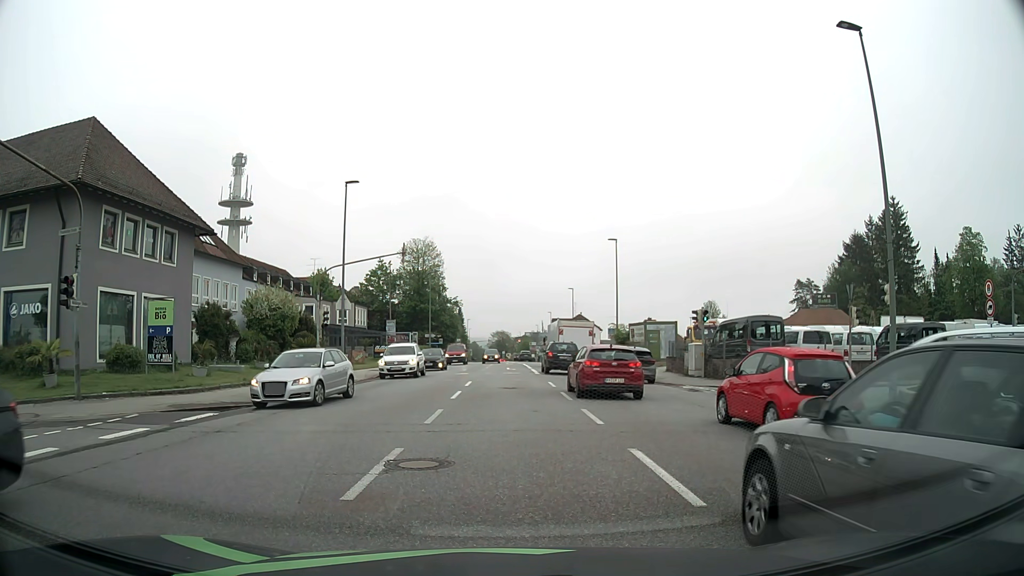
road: tertiary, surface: asphalt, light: Day
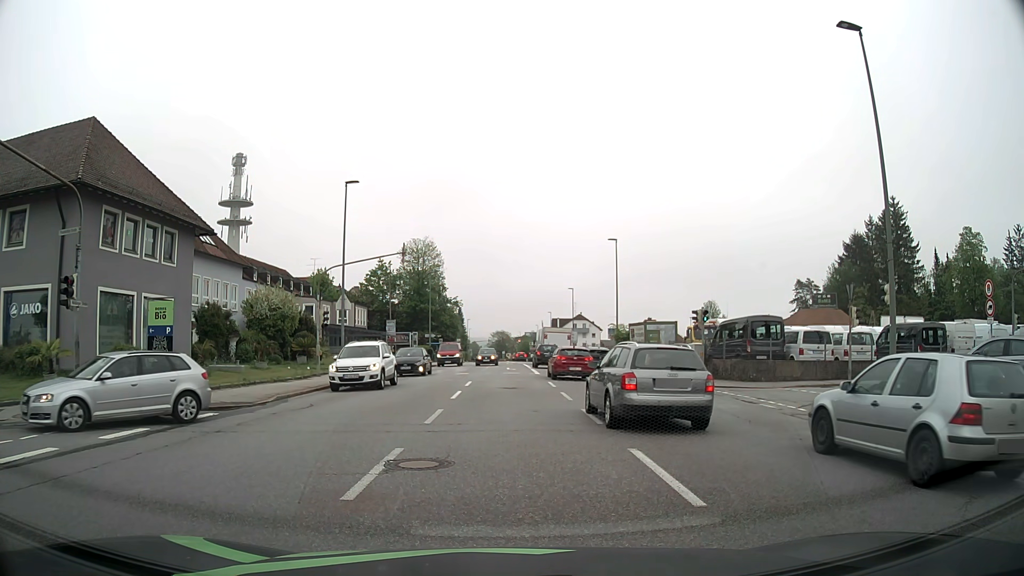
(0.0, 0.0) m; 0°
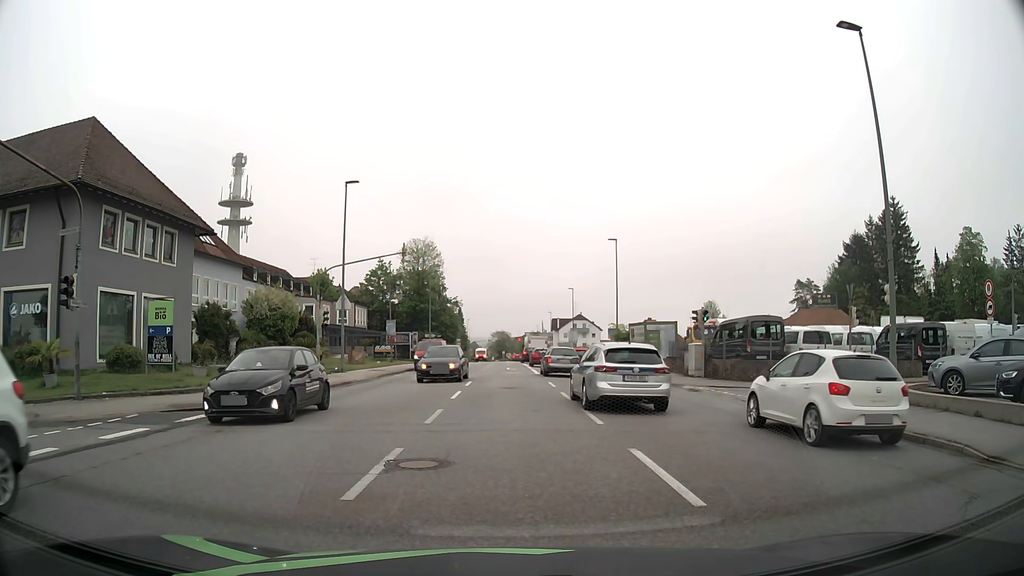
(0.0, 0.0) m; 0°
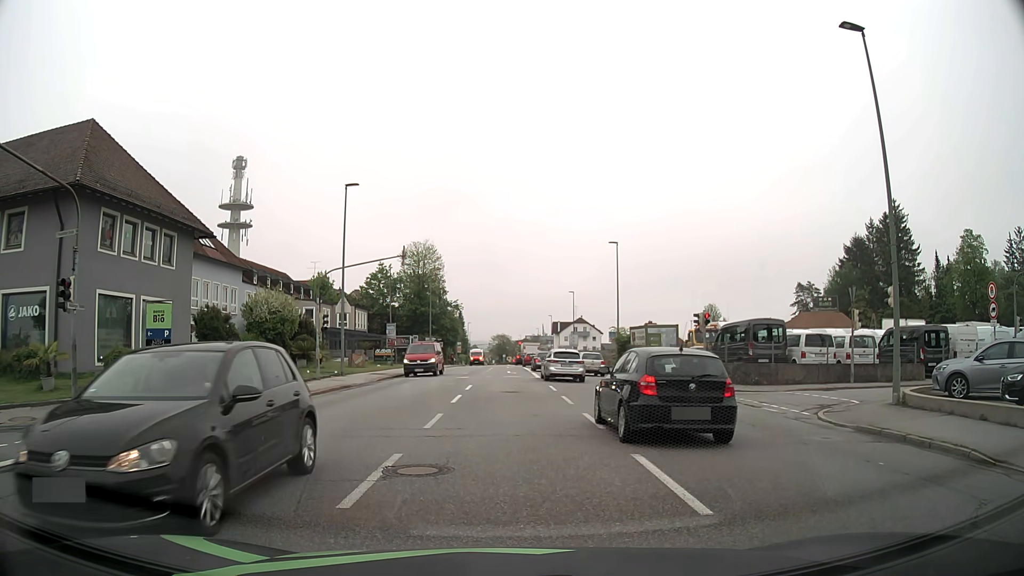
(0.0, +0.2) m; 0°
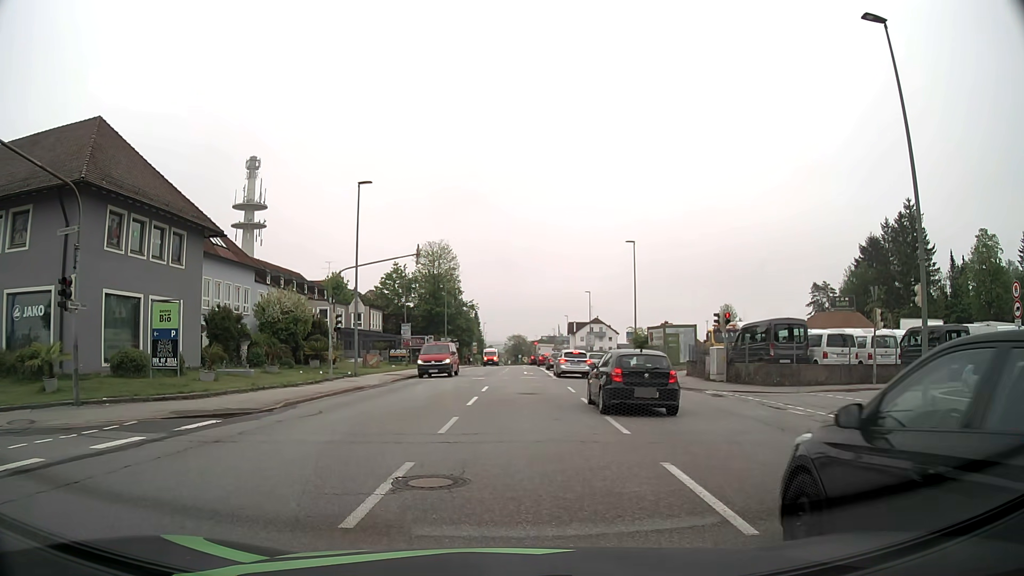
(0.0, +0.7) m; 0°
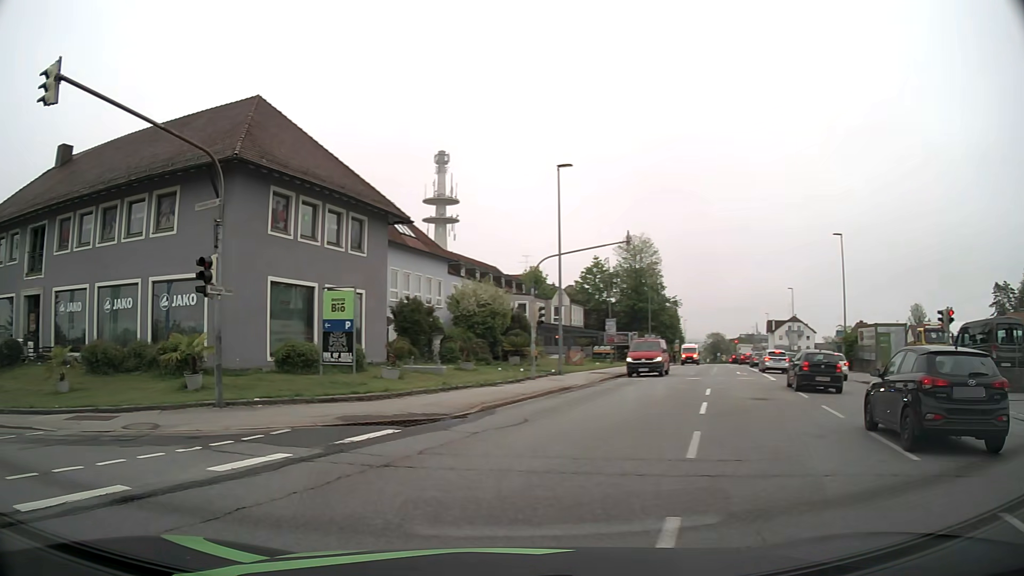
(-0.4, +3.0) m; -18°
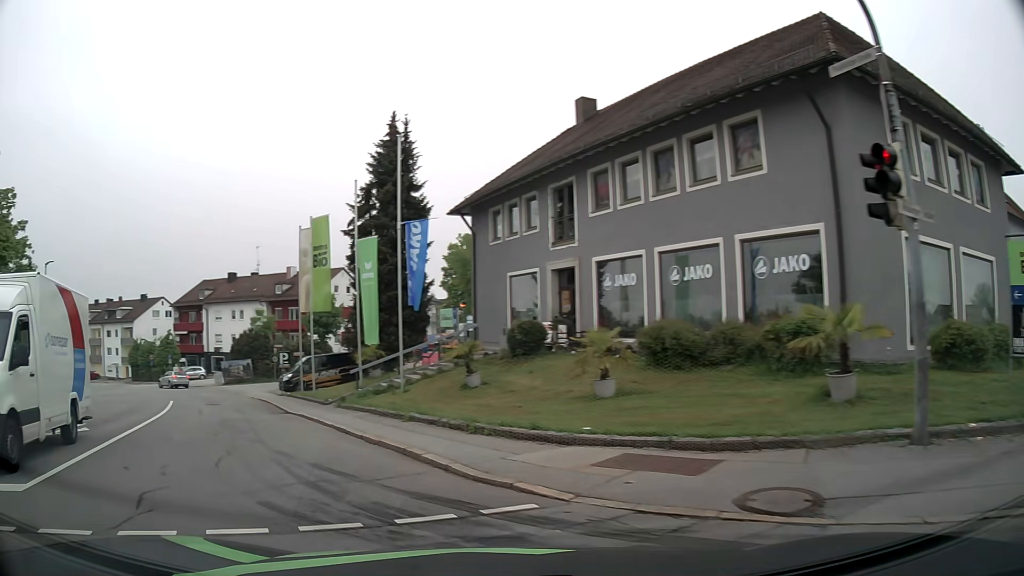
(-3.0, +6.8) m; -48°
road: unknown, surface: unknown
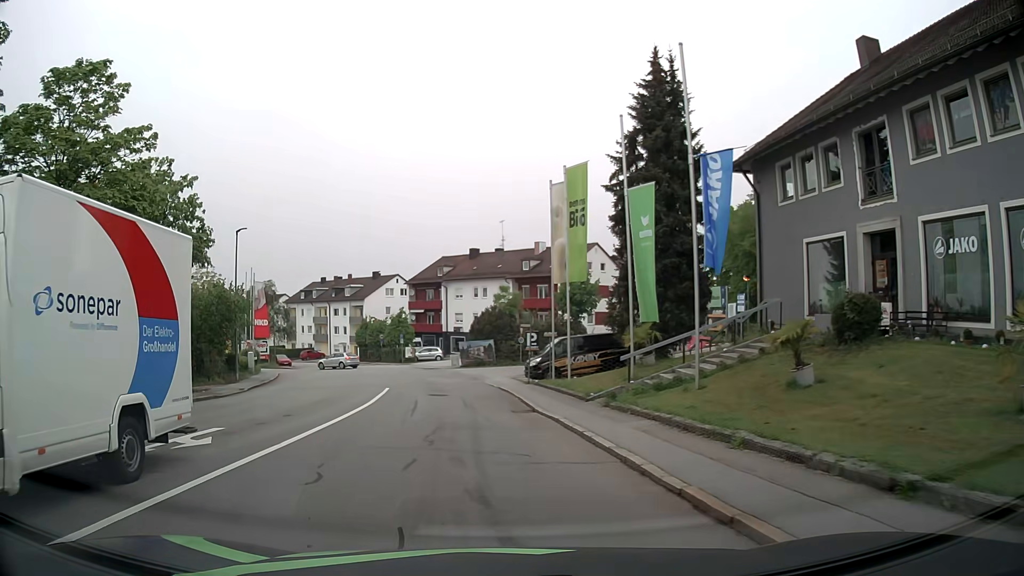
(-1.3, +5.8) m; -22°
